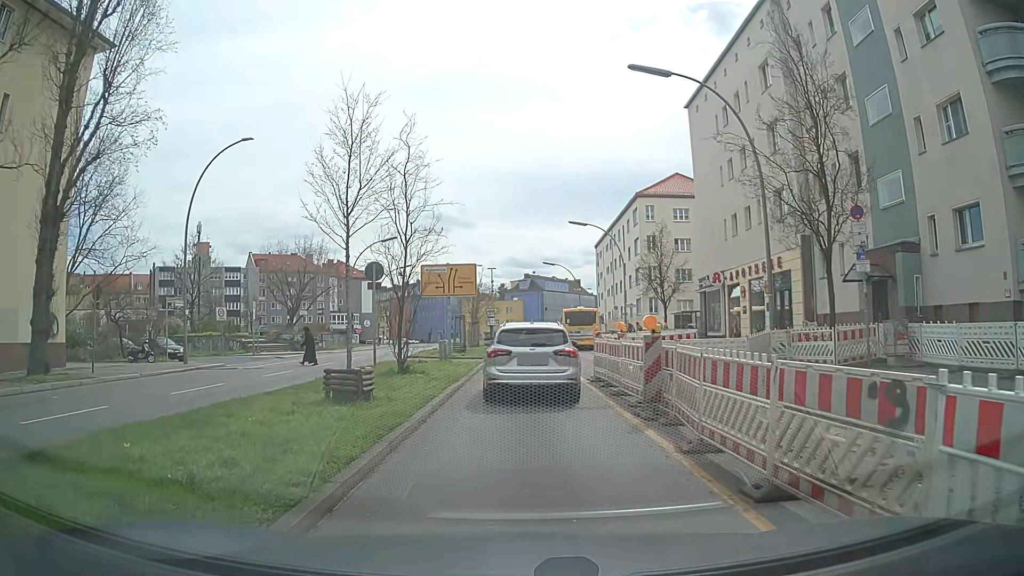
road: secondary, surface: asphalt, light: Day
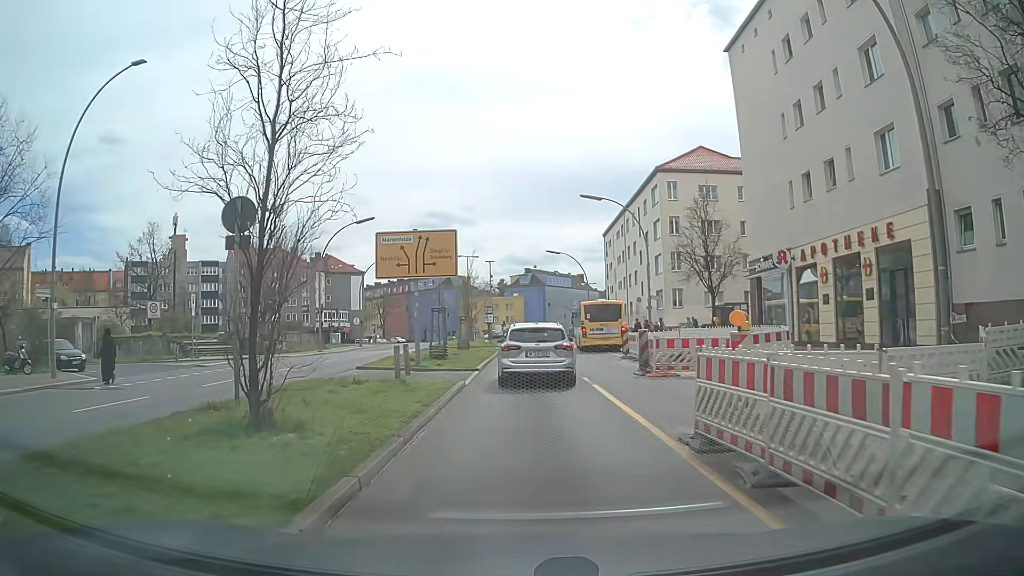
(+0.1, +10.6) m; +1°
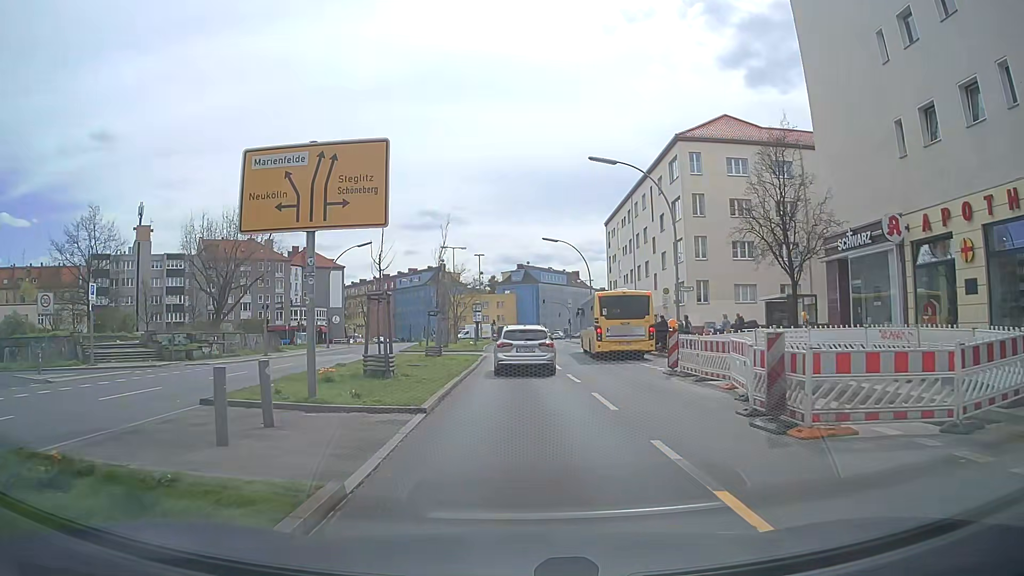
(+0.1, +10.8) m; +1°
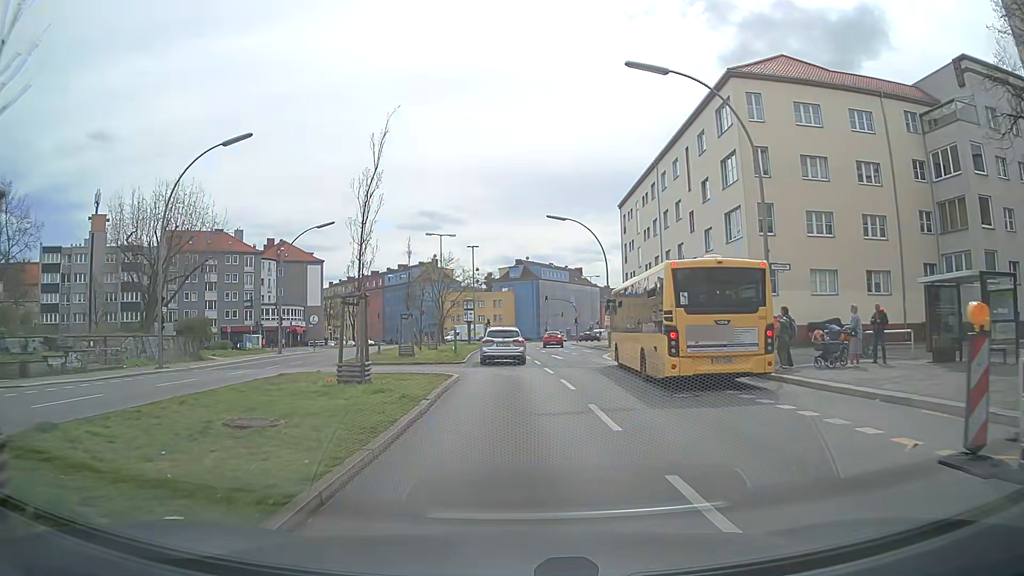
(-0.1, +14.1) m; 0°
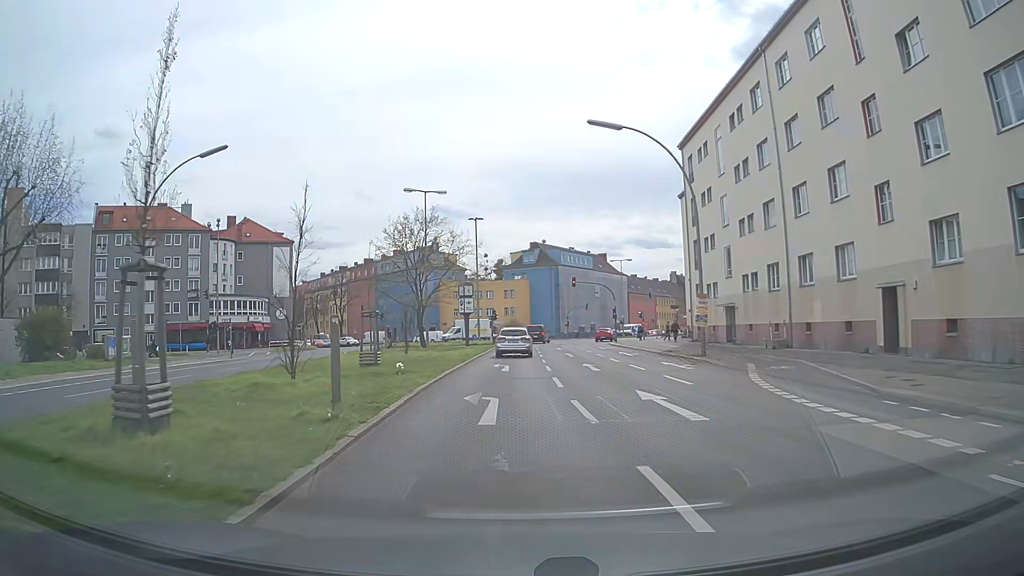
(-0.3, +24.1) m; -1°
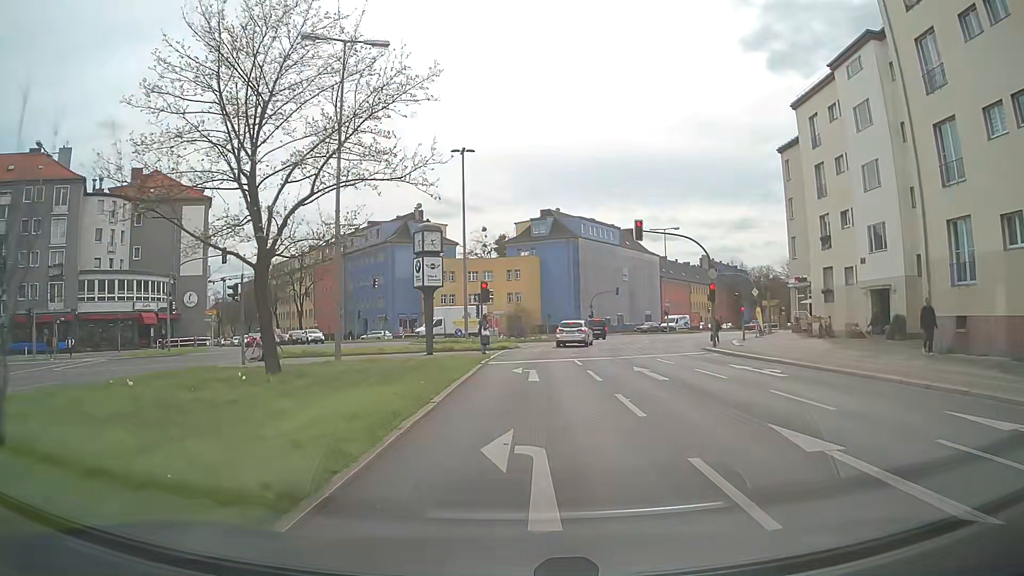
(-0.6, +30.0) m; -1°
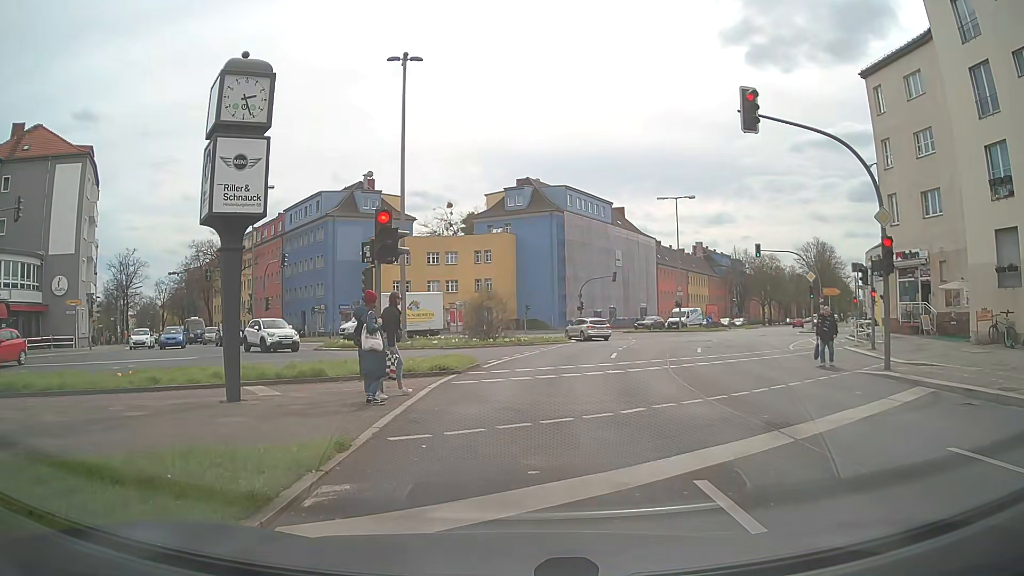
(+0.2, +18.1) m; +3°
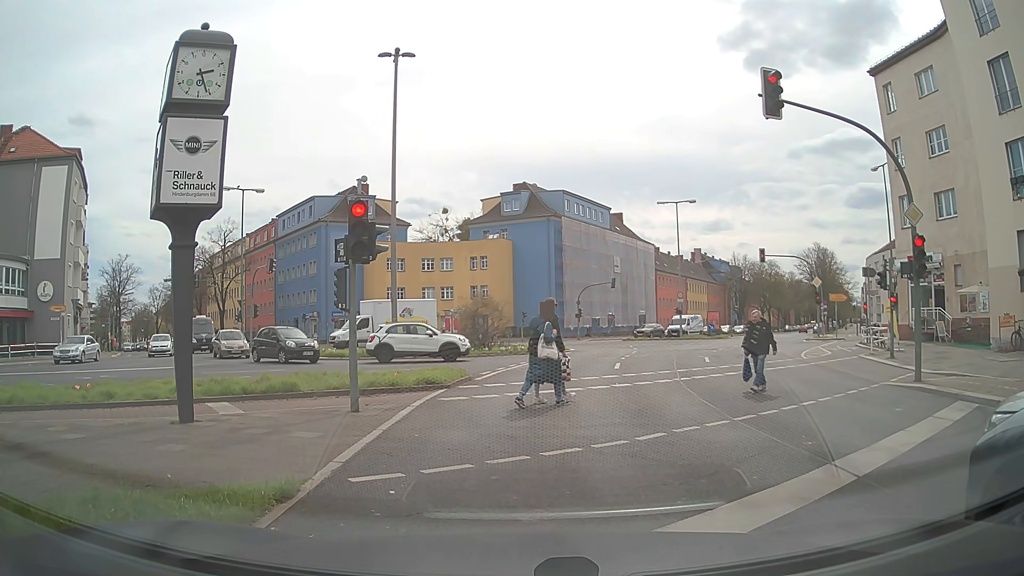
(0.0, +1.5) m; -1°
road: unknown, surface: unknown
